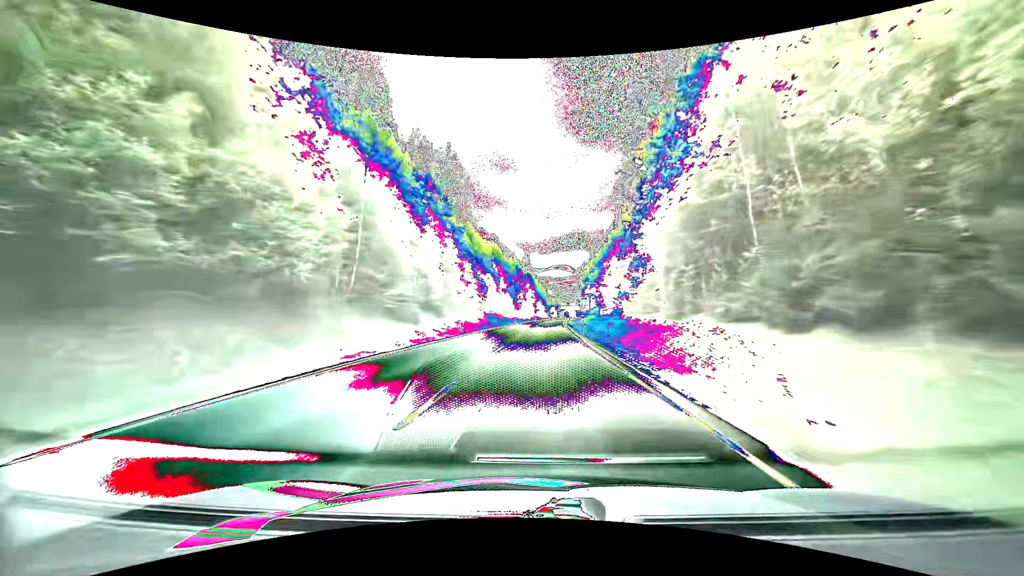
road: primary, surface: asphalt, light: Day
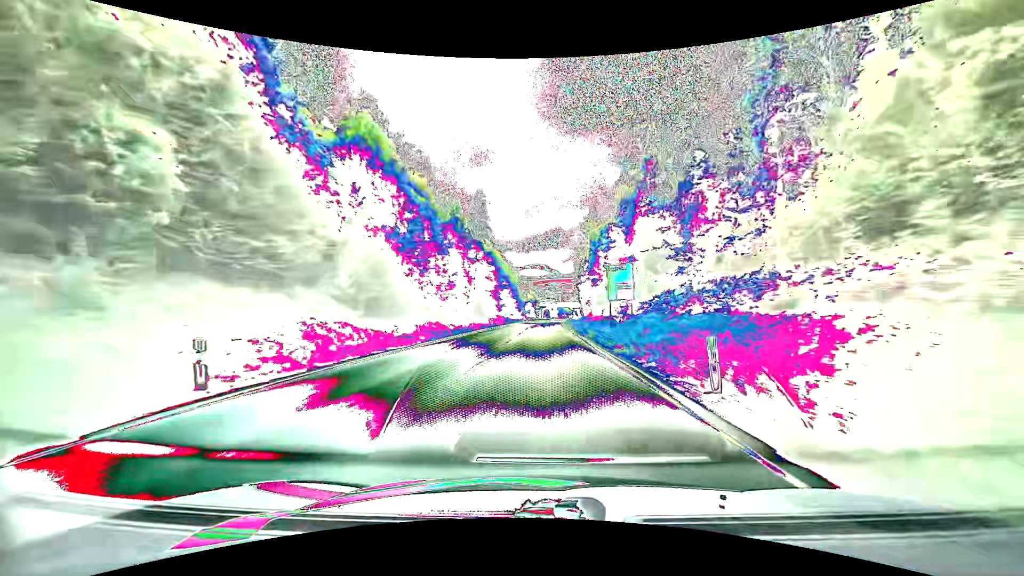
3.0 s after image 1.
(+1.9, +78.8) m; +3°
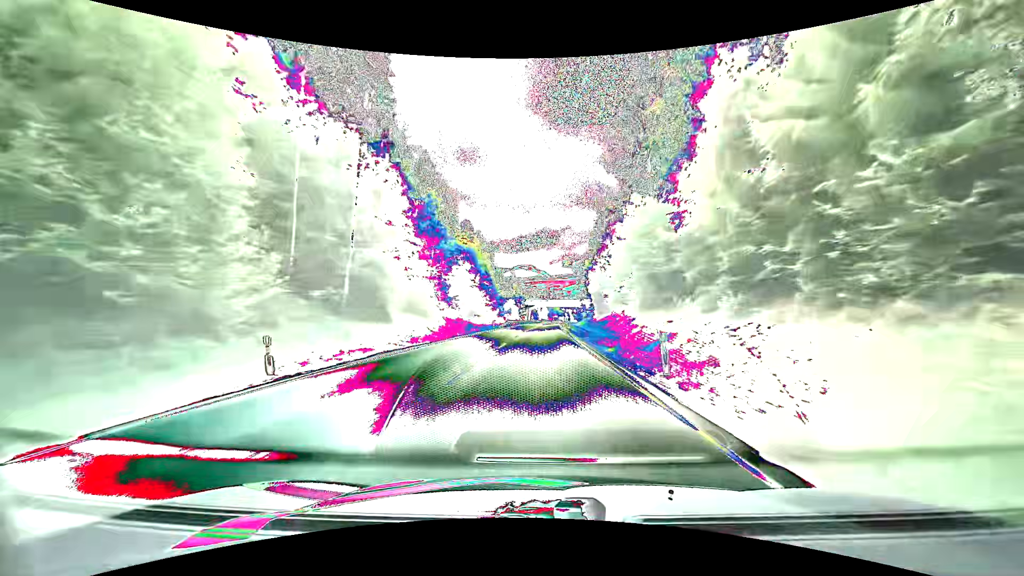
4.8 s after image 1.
(+0.6, +47.8) m; +2°
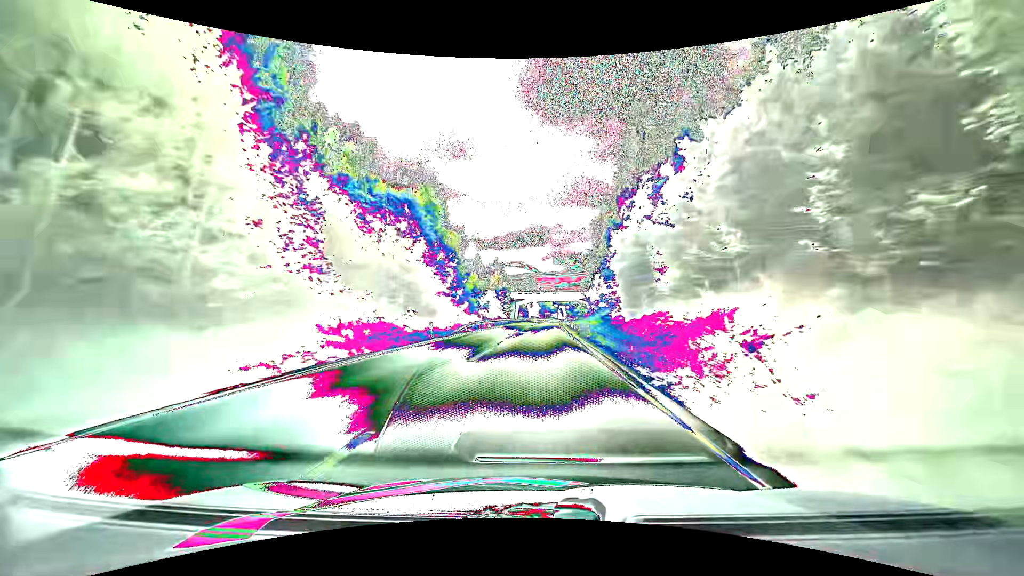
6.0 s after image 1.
(+0.2, +32.0) m; +1°
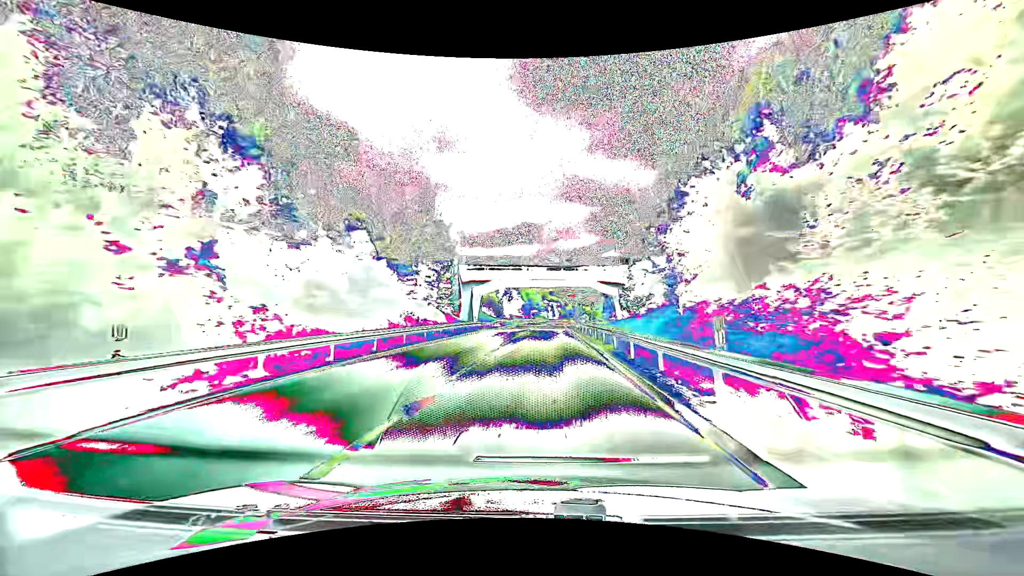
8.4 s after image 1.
(+0.6, +64.5) m; +1°
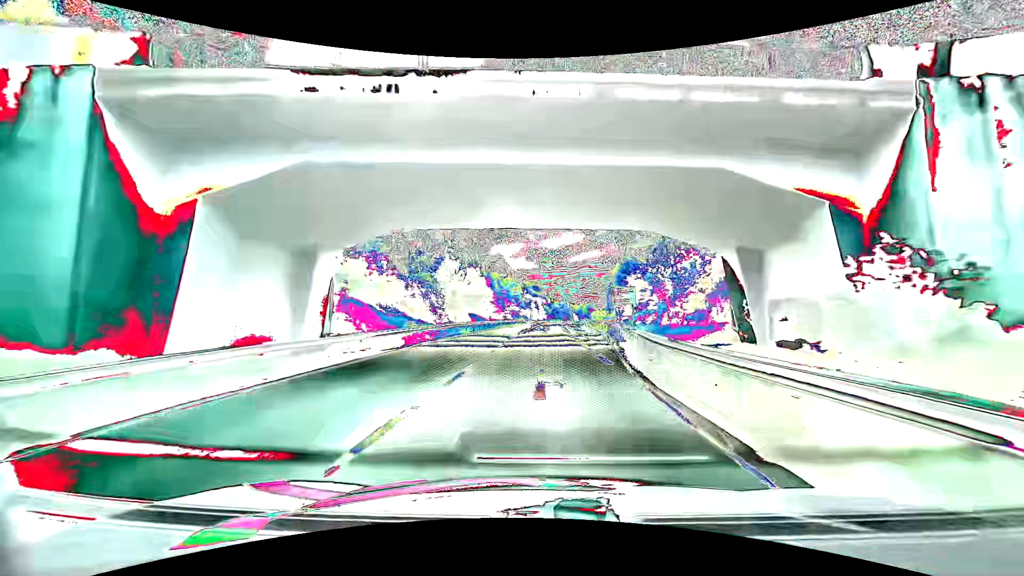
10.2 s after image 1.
(+0.9, +48.9) m; +2°
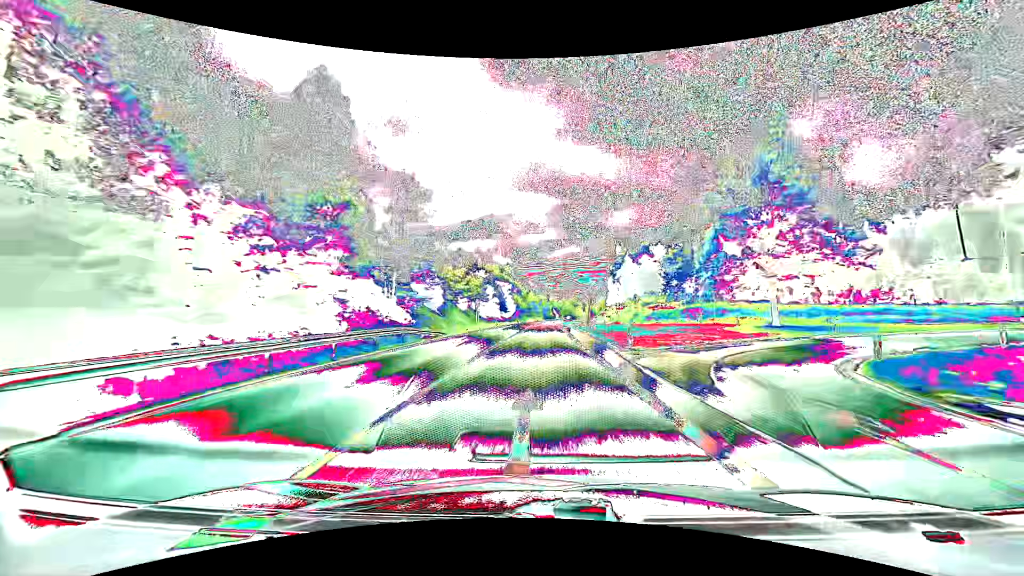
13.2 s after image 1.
(+2.1, +82.6) m; +3°
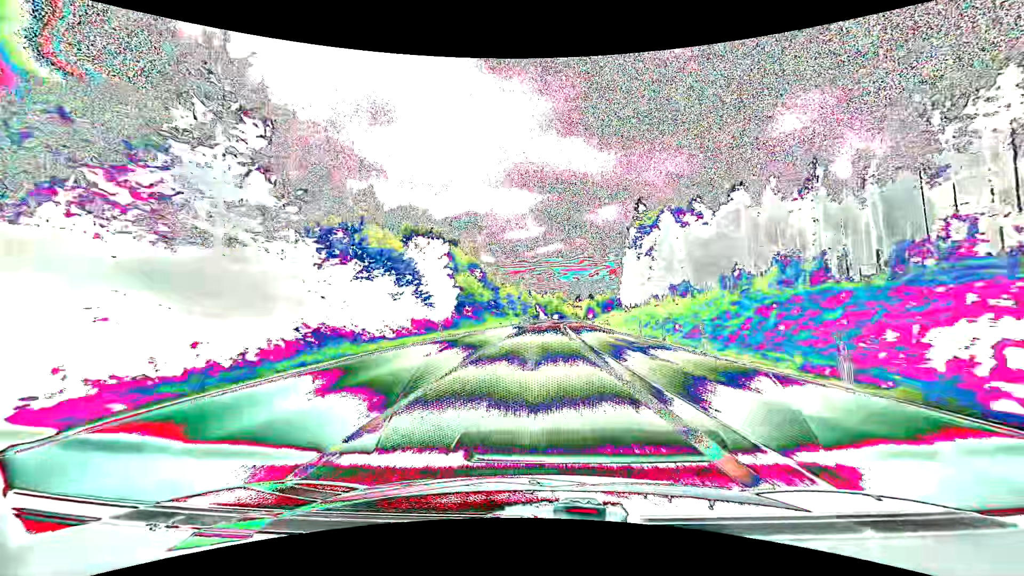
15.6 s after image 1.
(+1.1, +66.7) m; +2°
(0, +10) (0, +20) (0, +30) (0, +40) (+1, +50) (+1, +60) (+1, +70) (+2, +80) (+2, +90) (+3, +100) m
